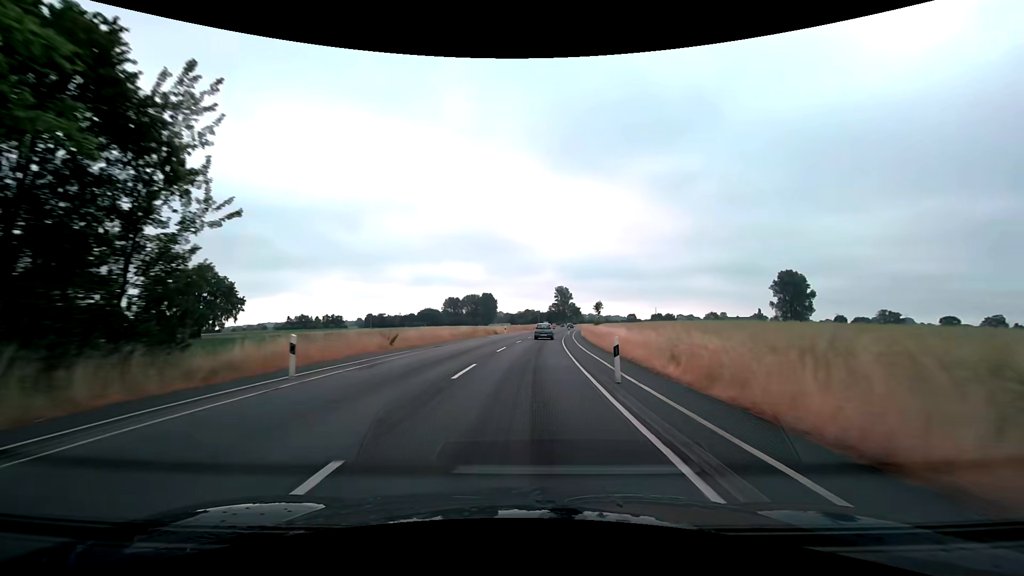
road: secondary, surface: asphalt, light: Day
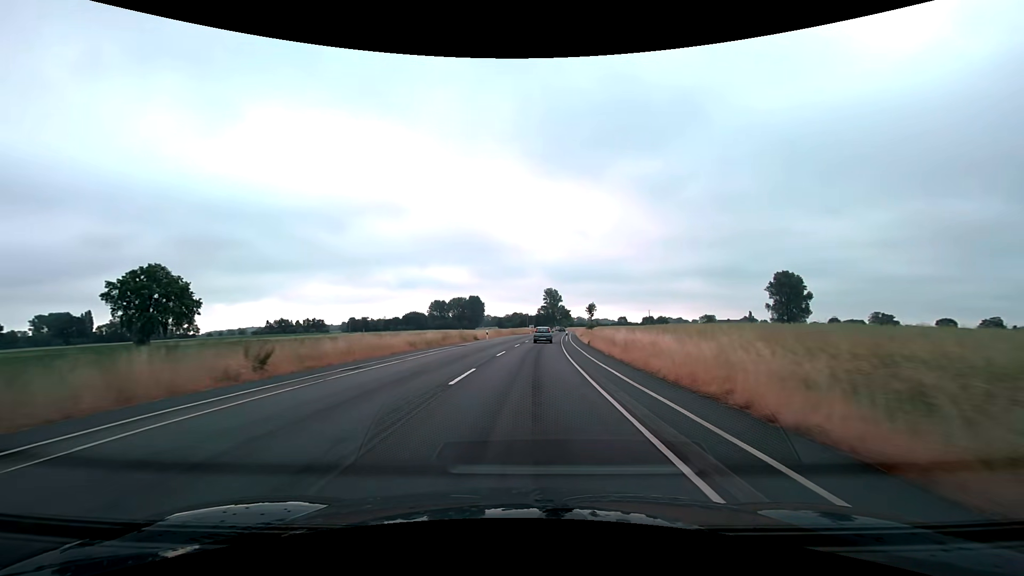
(+0.2, +12.5) m; +2°
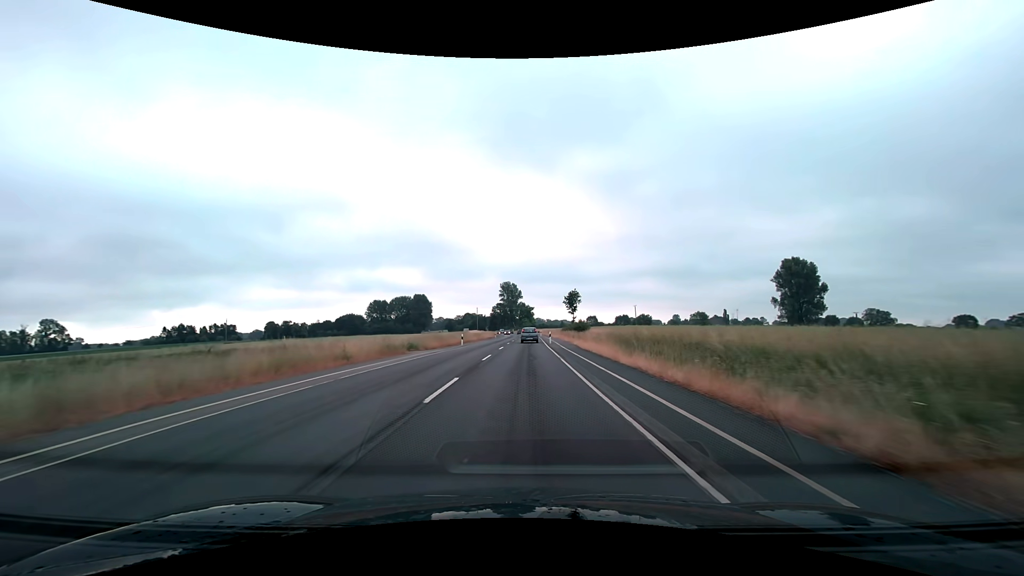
(+3.0, +62.3) m; +5°
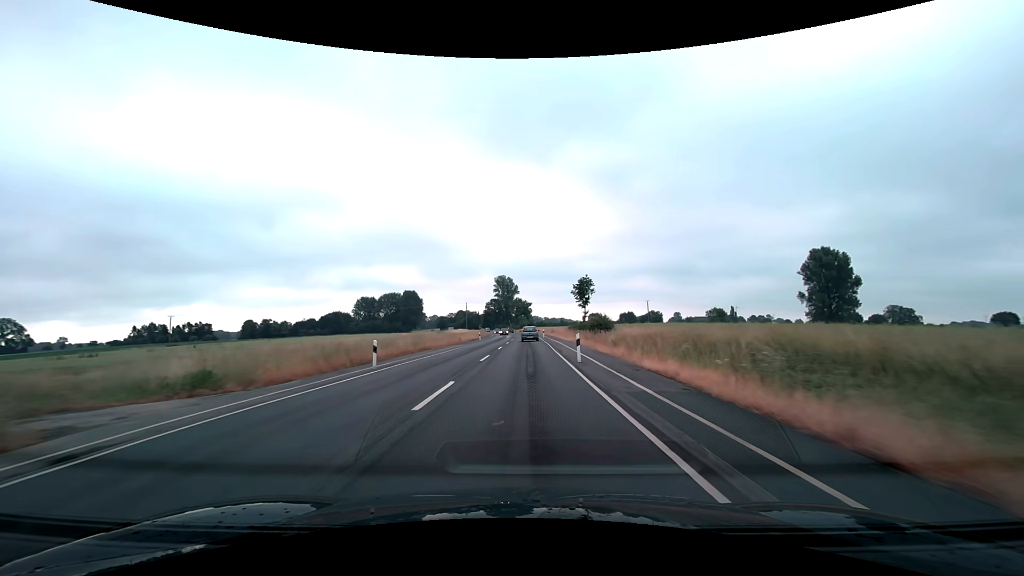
(0.0, +24.9) m; 0°
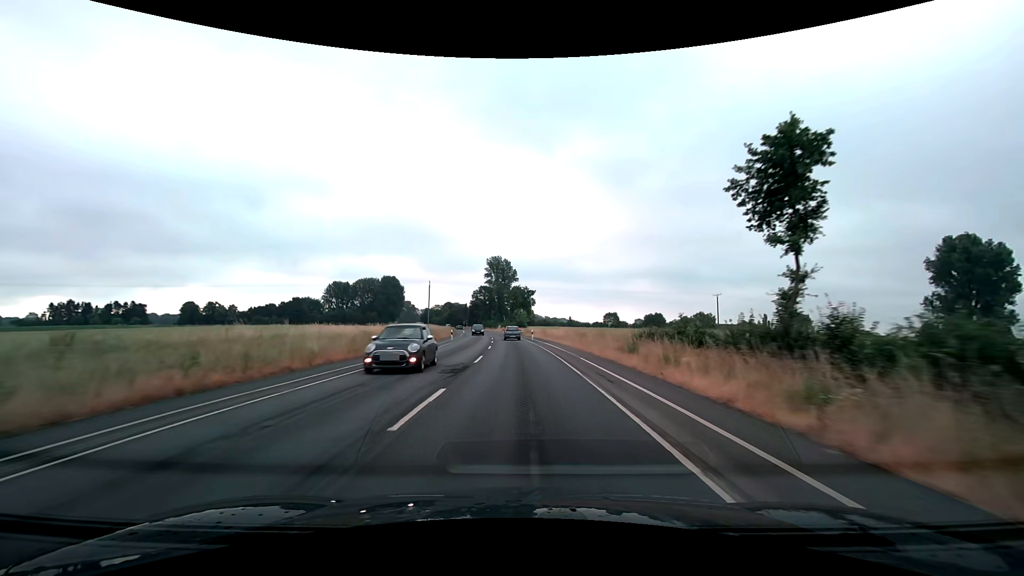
(+0.2, +62.4) m; 0°
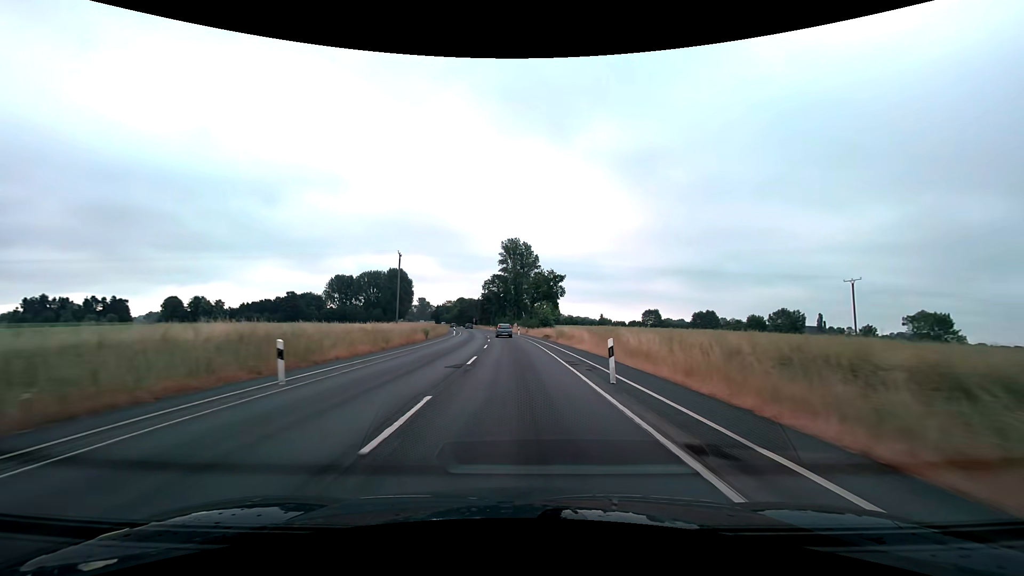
(-0.7, +37.5) m; -2°
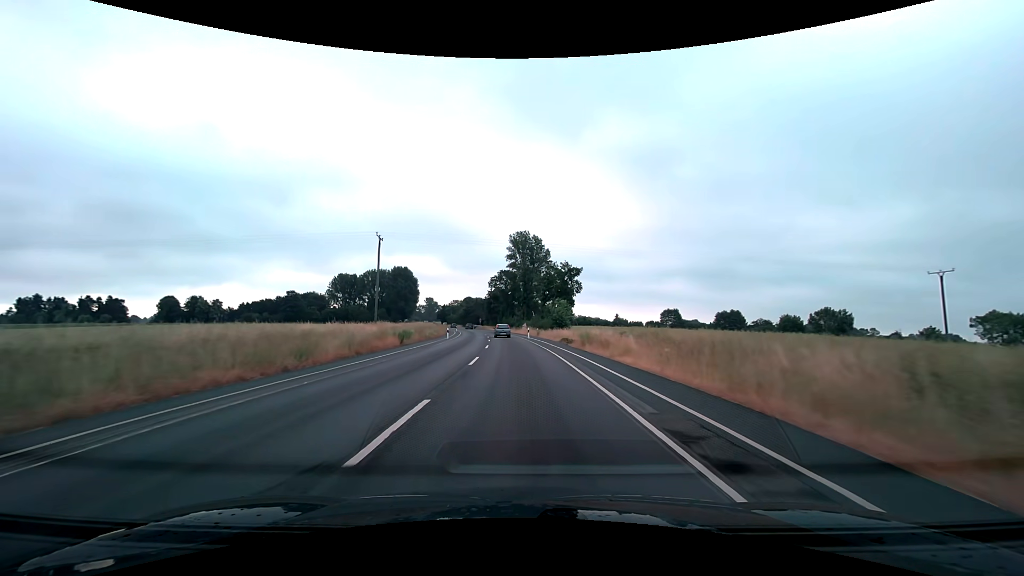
(-0.1, +12.5) m; -1°
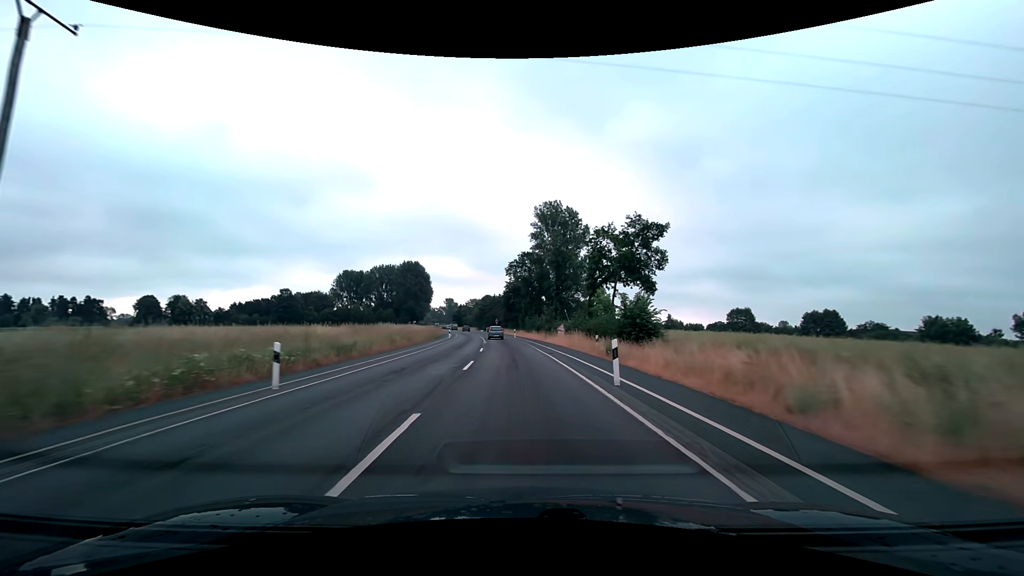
(-1.0, +37.5) m; -3°
(0, +10) (0, +20) (-1, +30) (-1, +40) (-2, +50) (-3, +60) (-4, +70) (-5, +80) (-7, +90) (-8, +100) m
